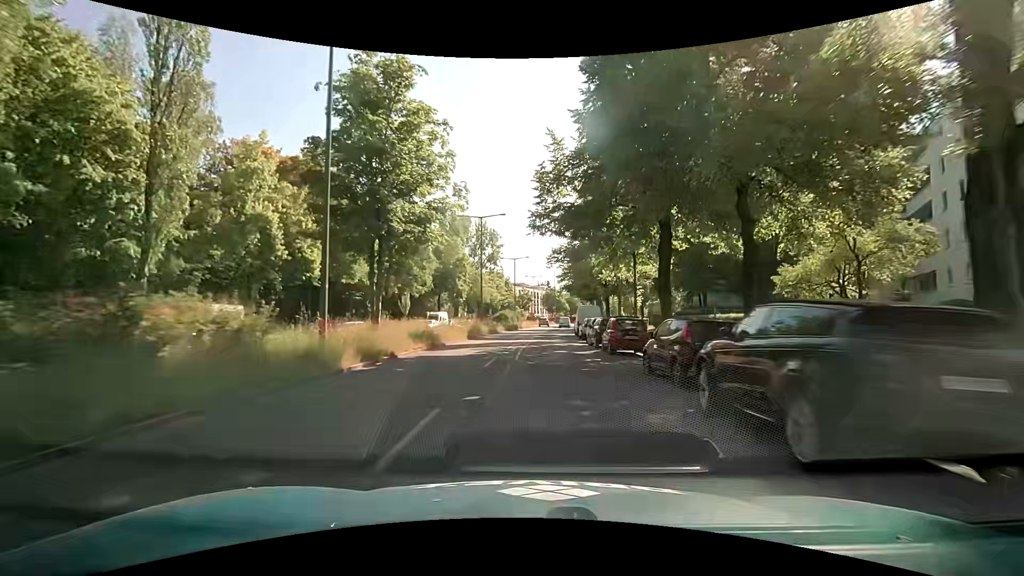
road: secondary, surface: asphalt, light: Day
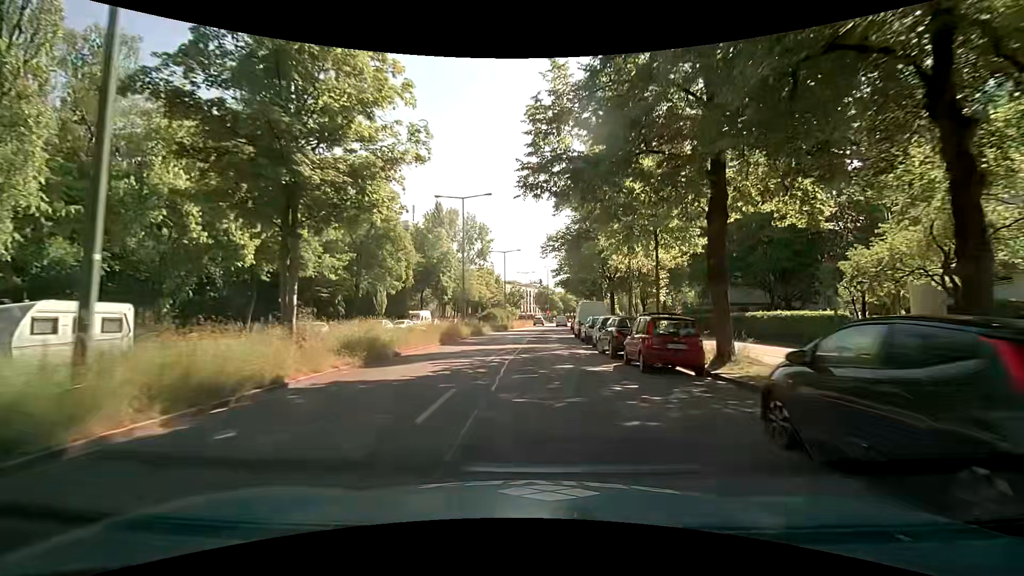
(+0.2, +7.0) m; +2°
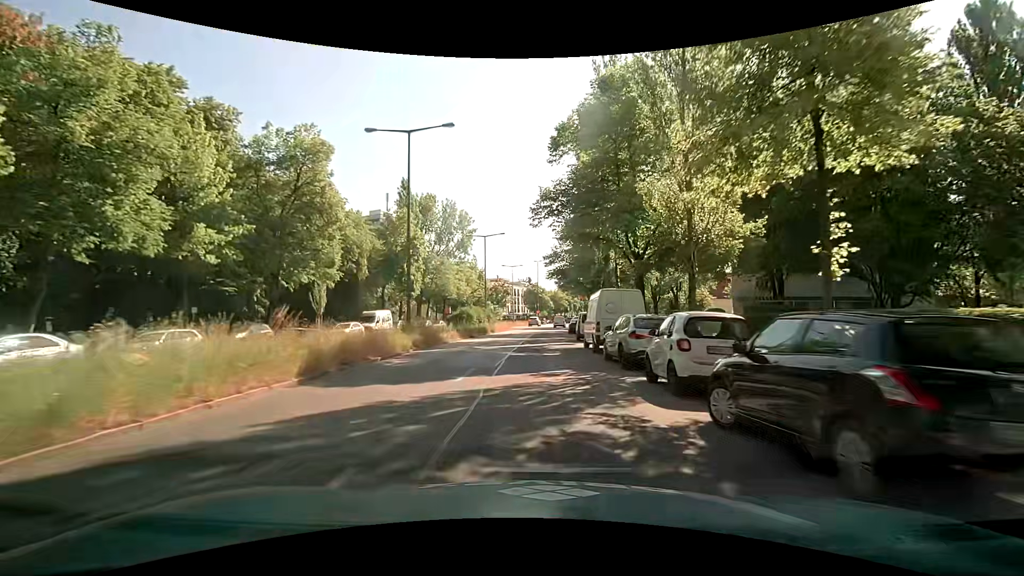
(+0.1, +13.8) m; 0°
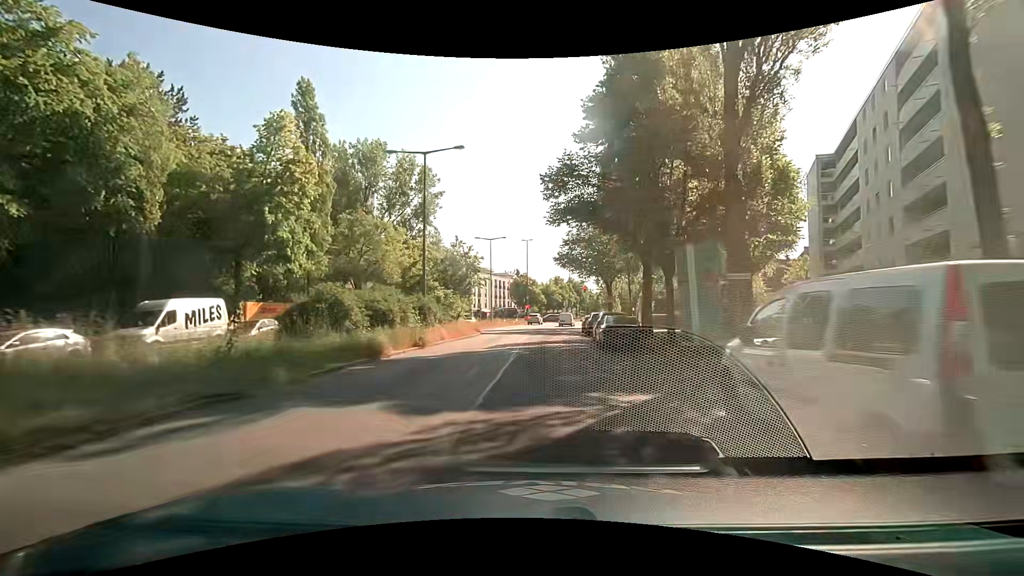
(+0.9, +27.3) m; +3°
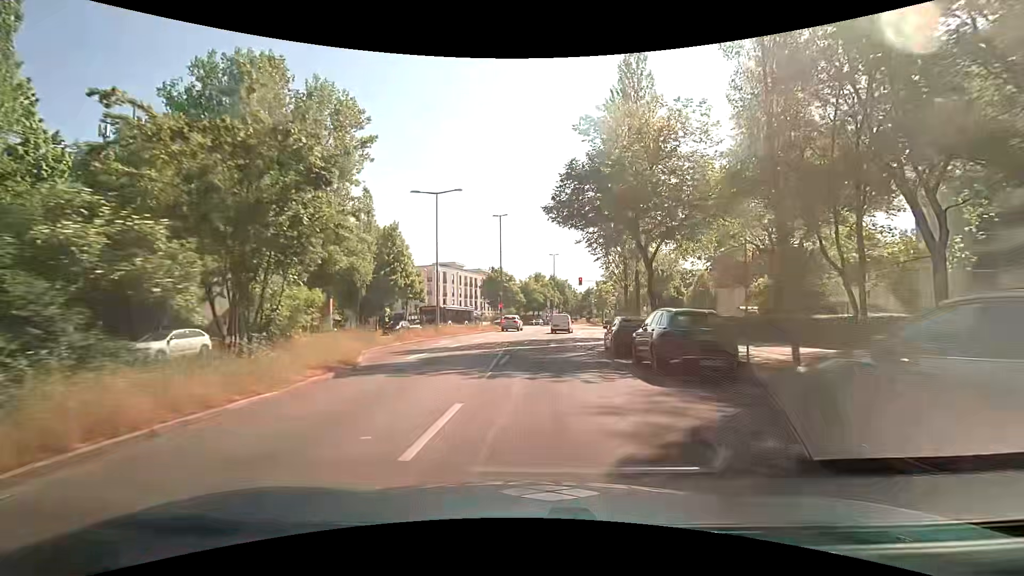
(+0.2, +23.1) m; +1°
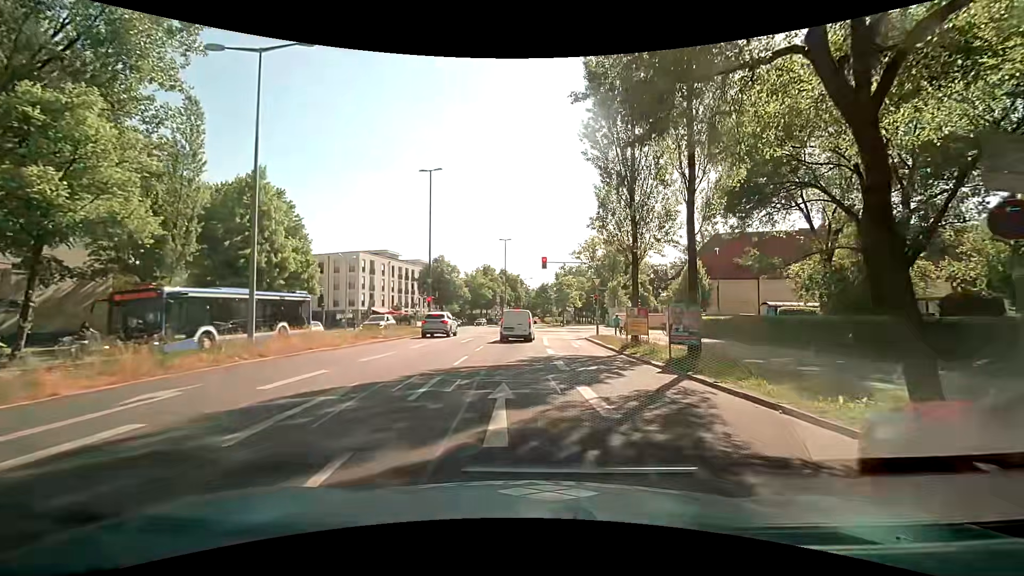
(+0.9, +18.5) m; +8°
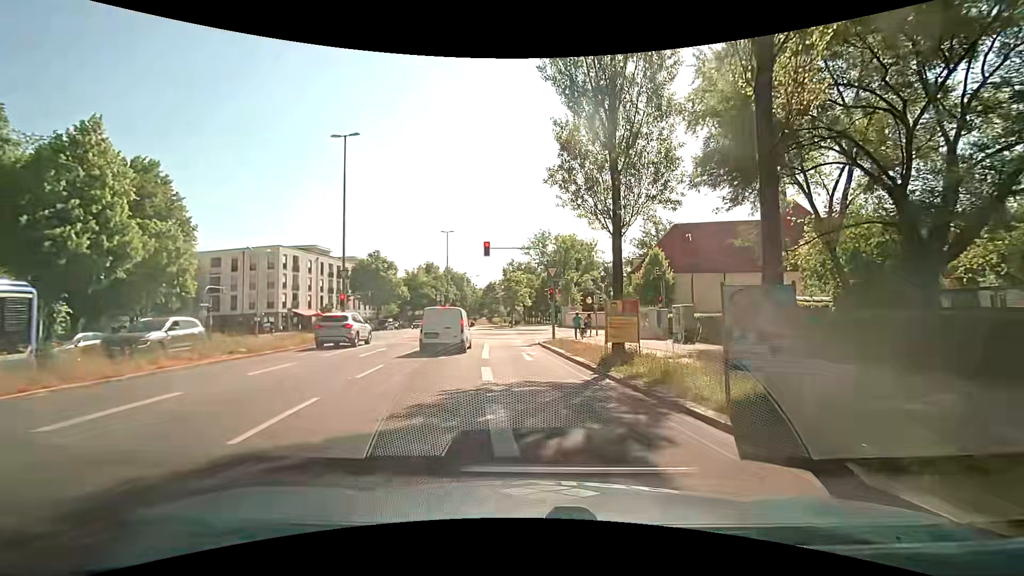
(+0.3, +8.2) m; +5°
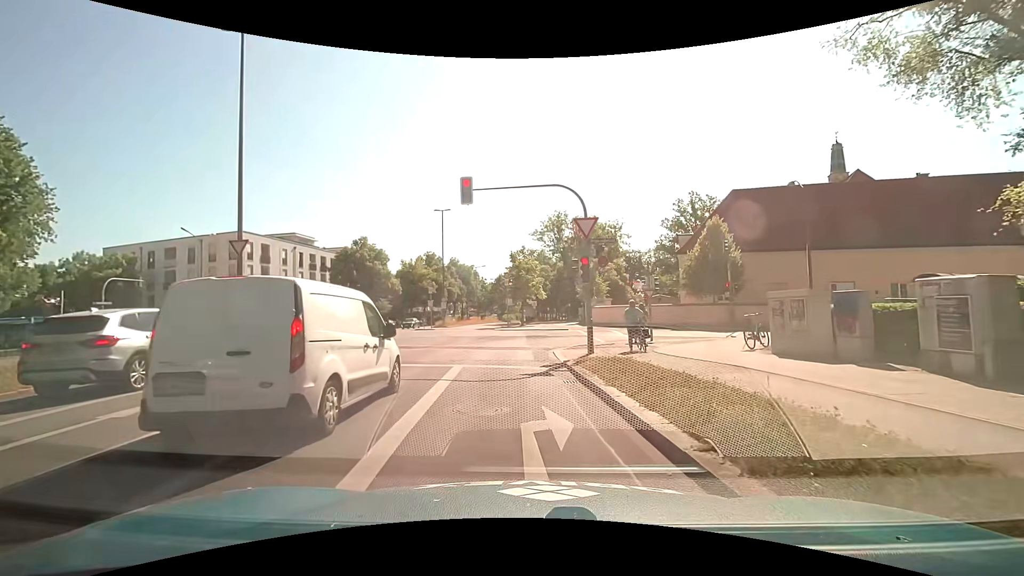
(-0.1, +13.6) m; -3°
